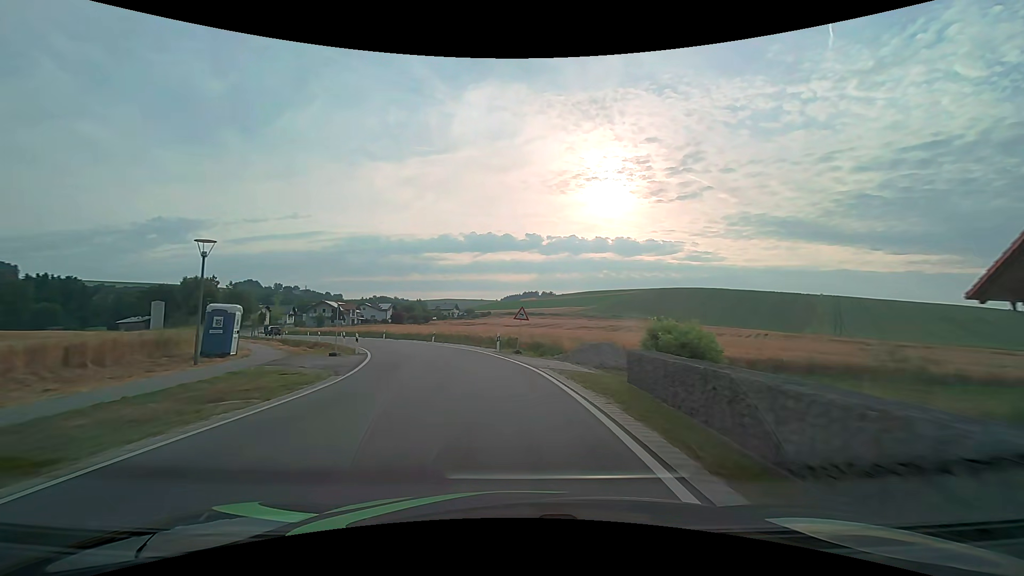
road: secondary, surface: asphalt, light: Day
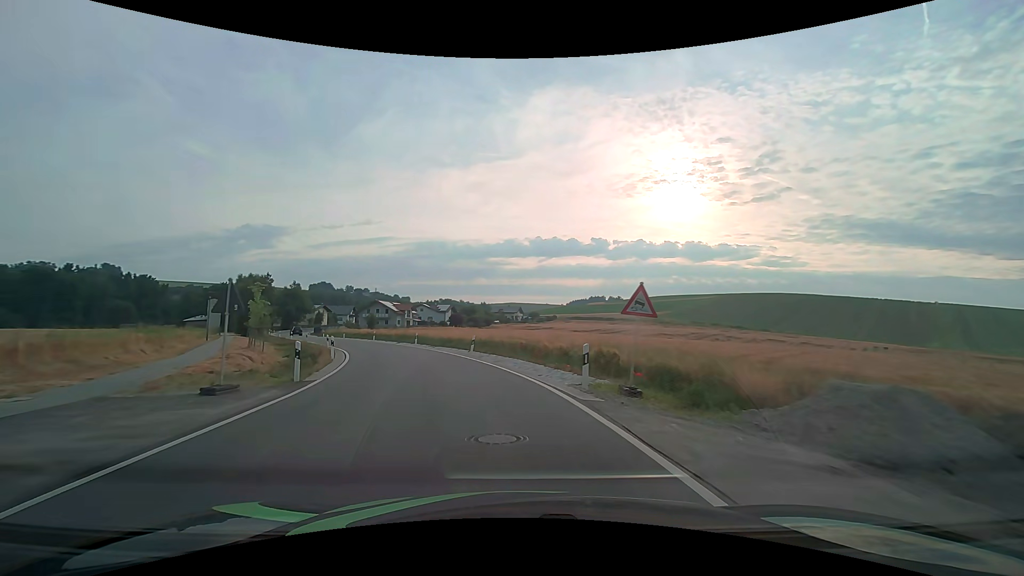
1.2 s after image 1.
(-0.9, +14.6) m; -8°
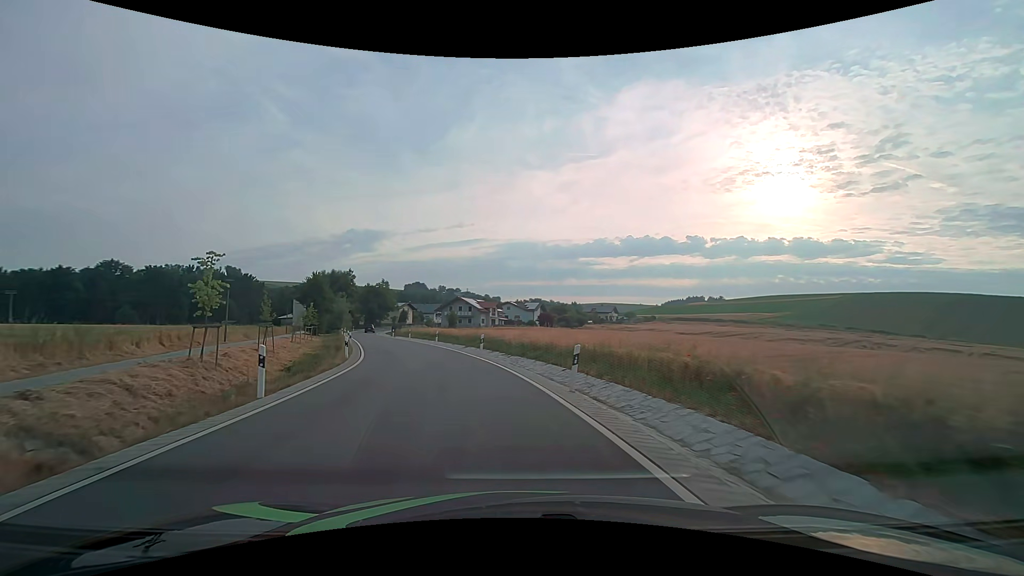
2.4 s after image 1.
(-1.3, +14.3) m; -10°
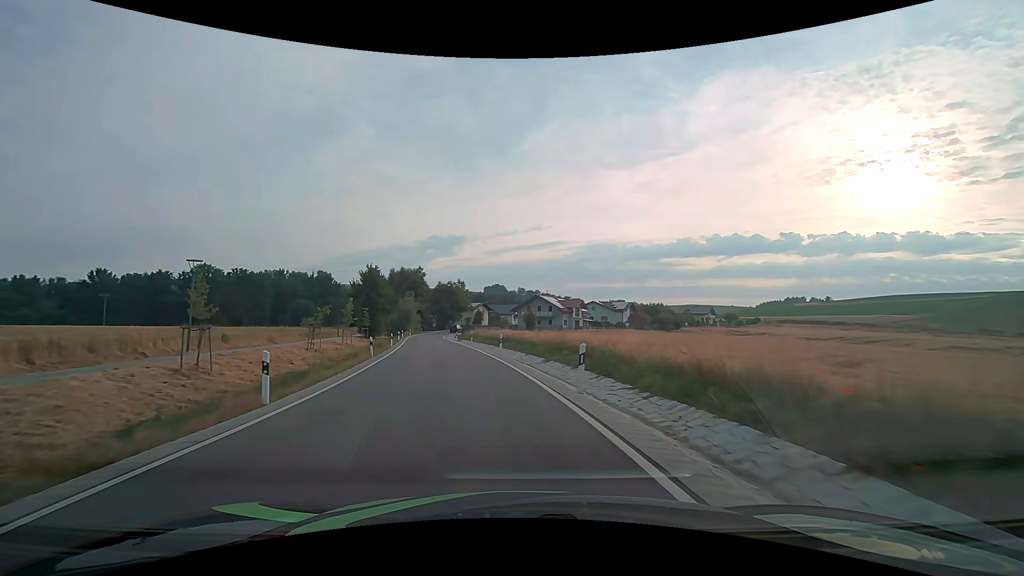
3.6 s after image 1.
(-1.2, +14.5) m; -9°
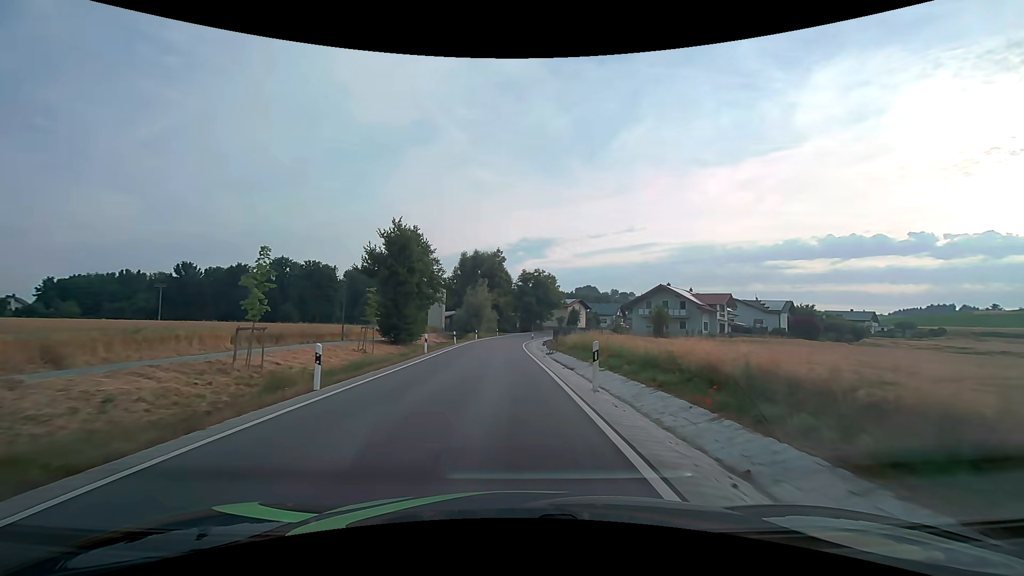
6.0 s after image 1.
(-3.3, +29.8) m; -10°
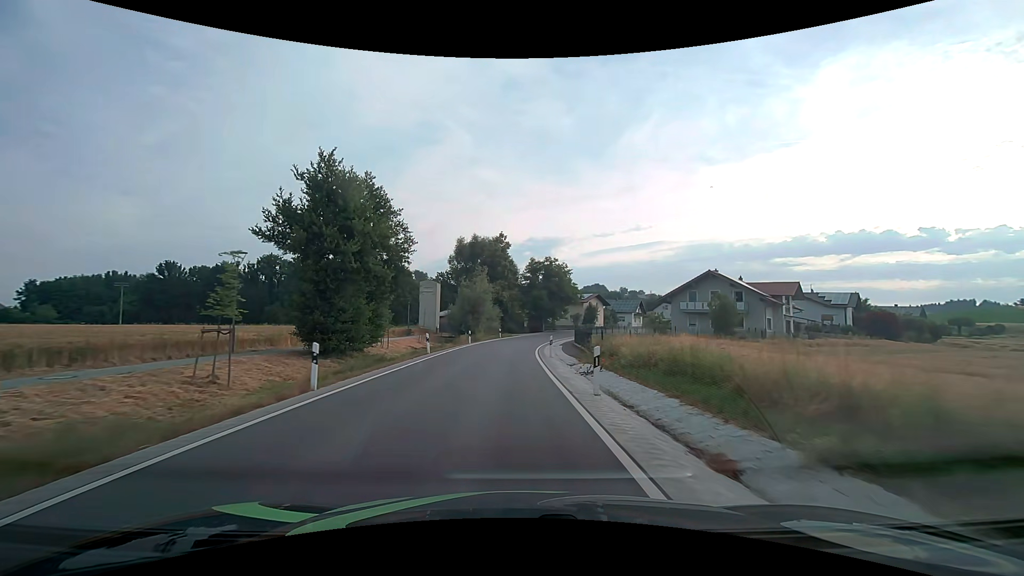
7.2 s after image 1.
(-0.1, +15.6) m; -1°
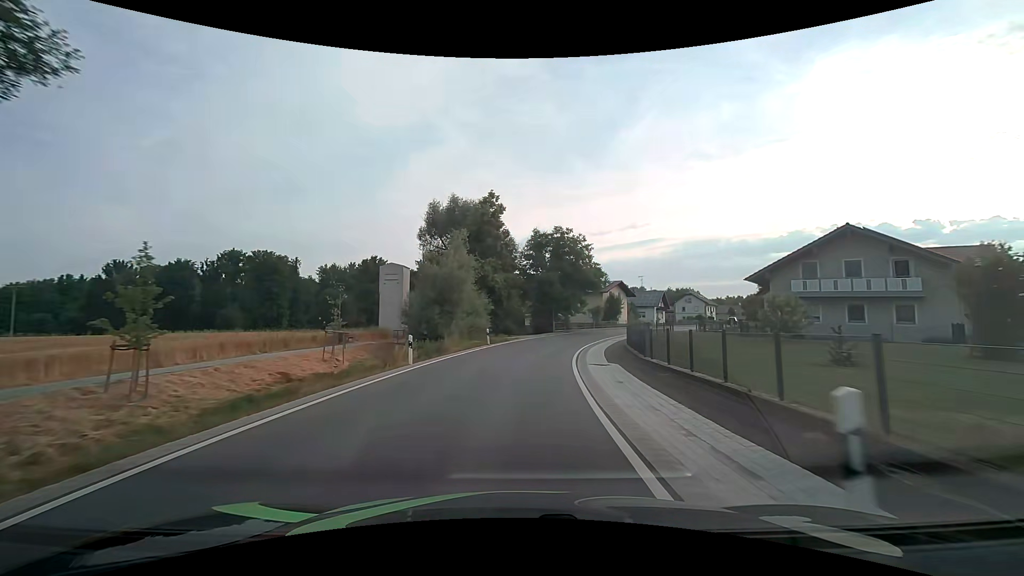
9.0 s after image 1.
(-0.2, +23.4) m; 0°
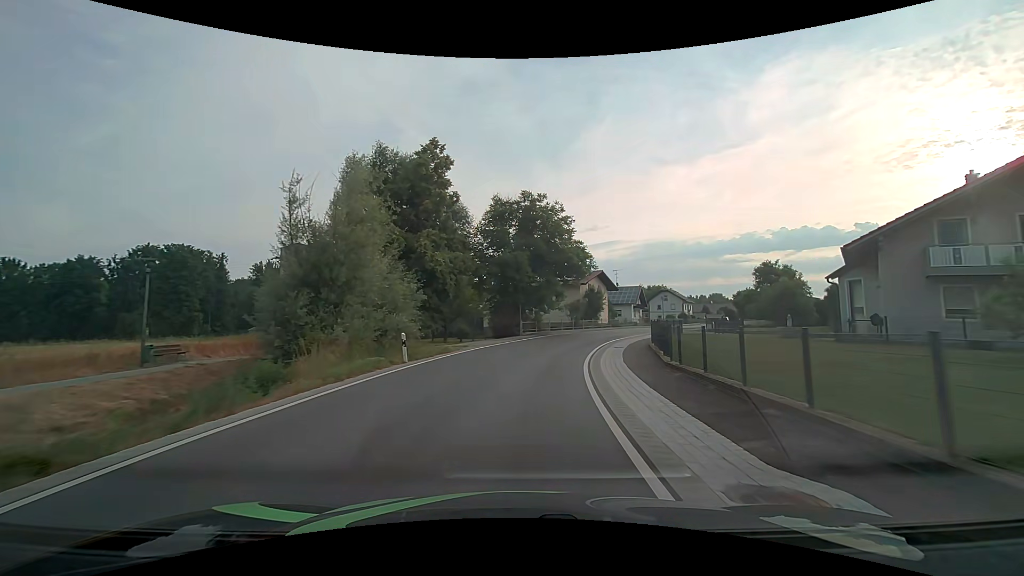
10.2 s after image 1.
(+0.6, +15.4) m; +4°
(0, +10) (+1, +20) (+4, +30) (+7, +39) (+12, +48) (+17, +56) (+23, +65) (+28, +73) (+32, +82) (+36, +91) m
